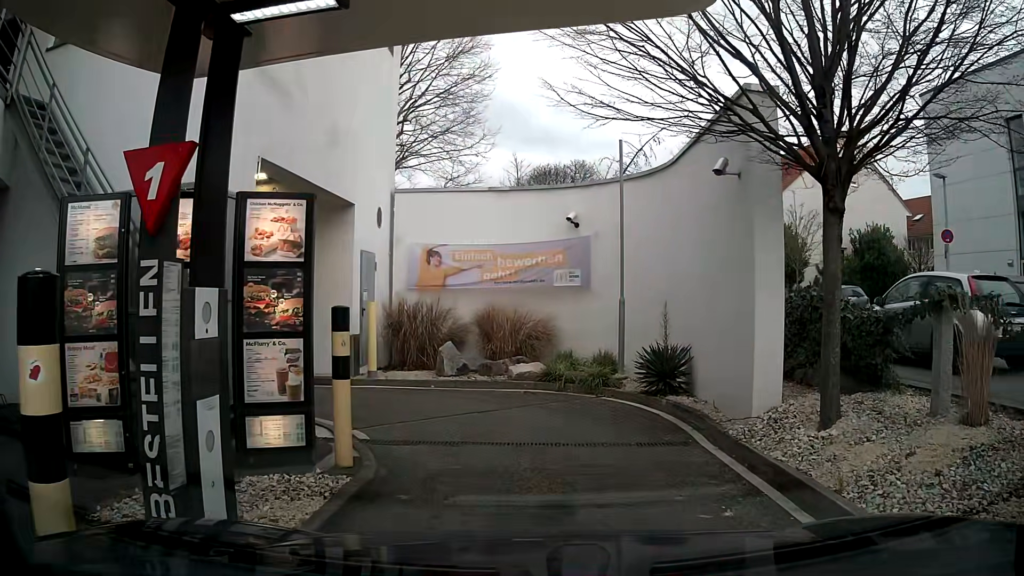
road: residential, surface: asphalt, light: Day
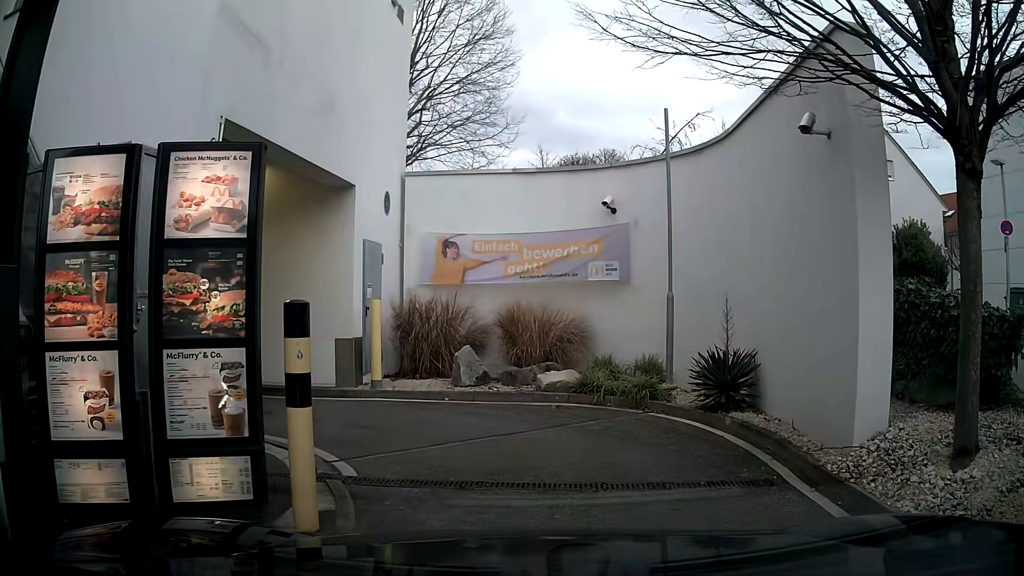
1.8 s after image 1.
(0.0, +1.8) m; 0°
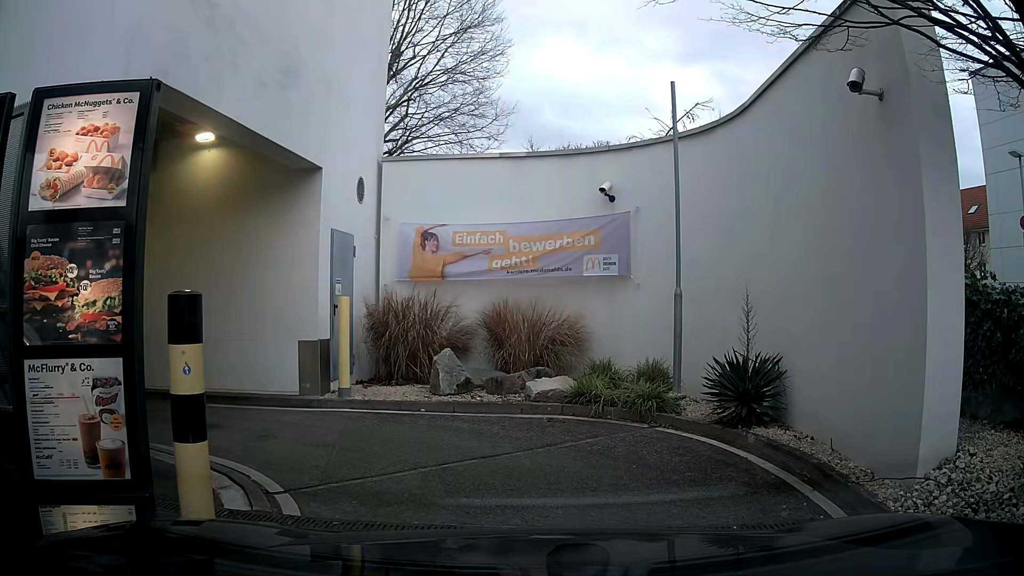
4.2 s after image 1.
(0.0, +1.2) m; 0°
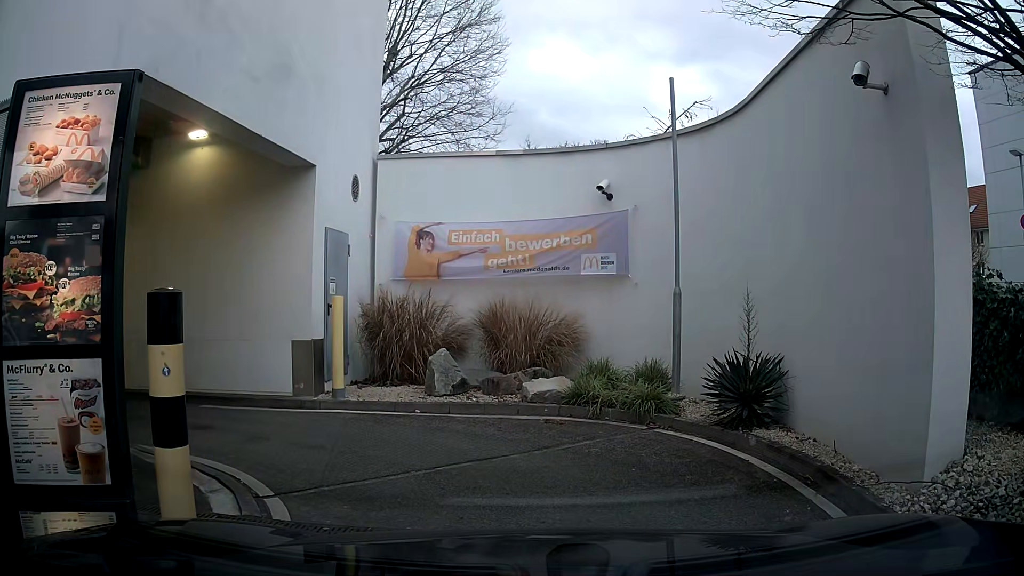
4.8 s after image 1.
(0.0, +0.1) m; 0°
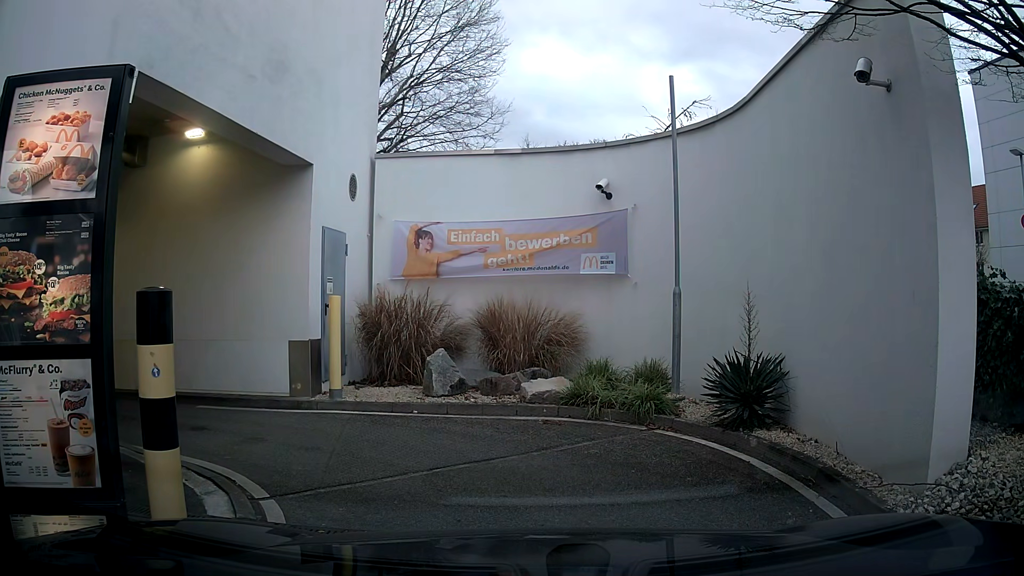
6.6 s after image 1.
(0.0, +0.1) m; 0°
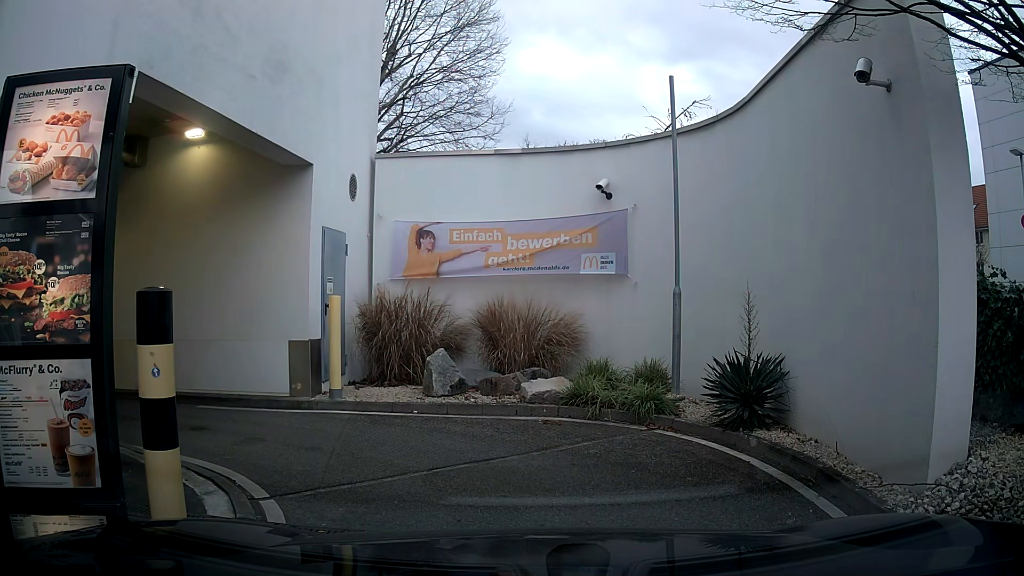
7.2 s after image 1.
(0.0, 0.0) m; 0°
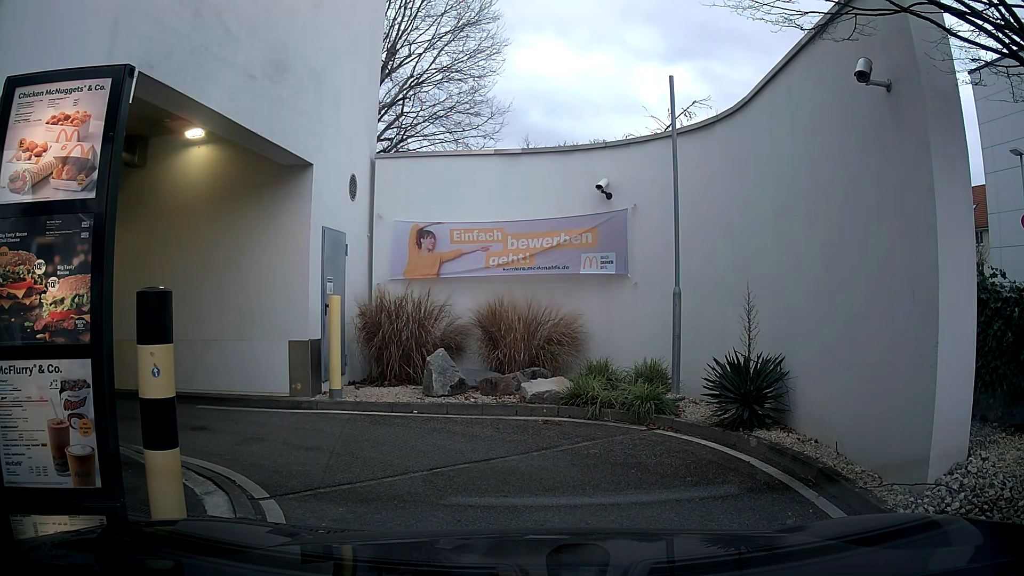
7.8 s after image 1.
(0.0, 0.0) m; 0°
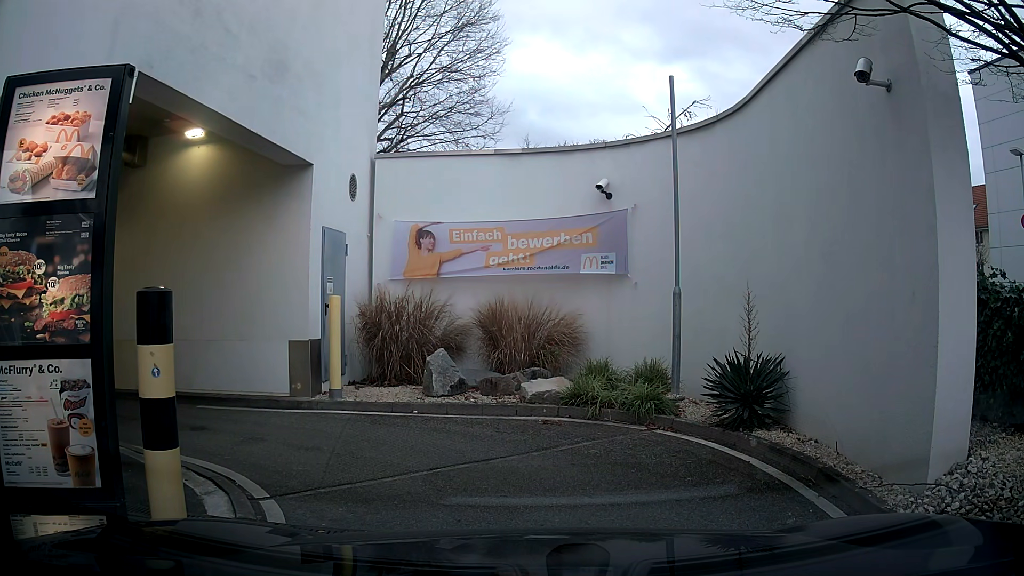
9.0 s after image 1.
(0.0, 0.0) m; 0°
